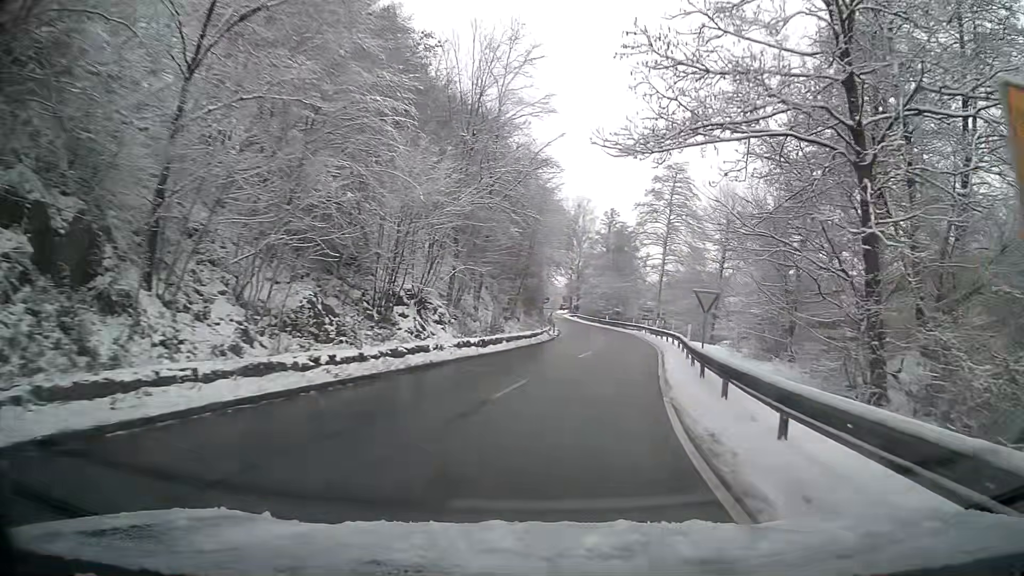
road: tertiary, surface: asphalt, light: Day
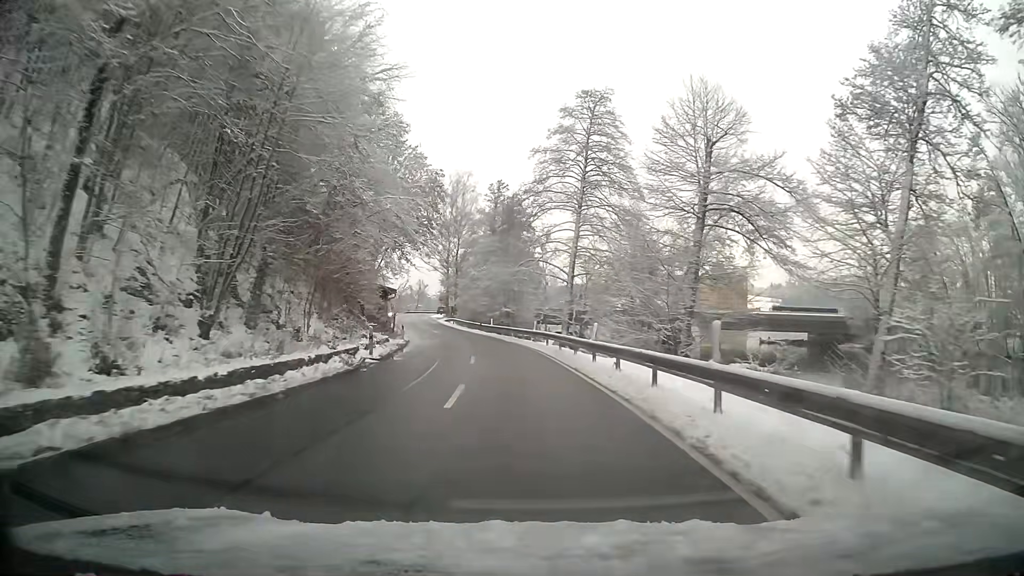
(+2.5, +26.2) m; +7°
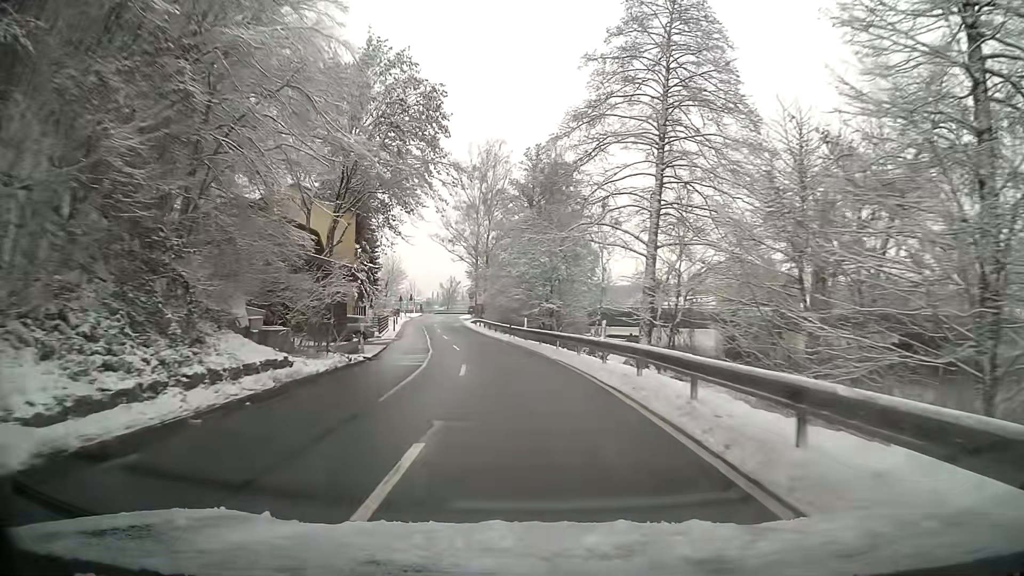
(-0.6, +18.9) m; -4°
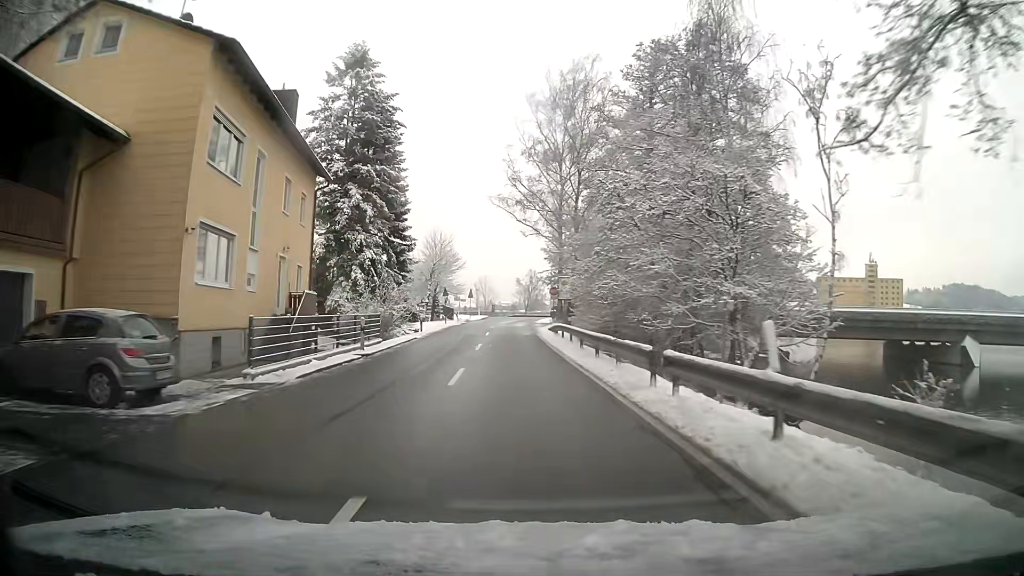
(-1.8, +27.5) m; -7°
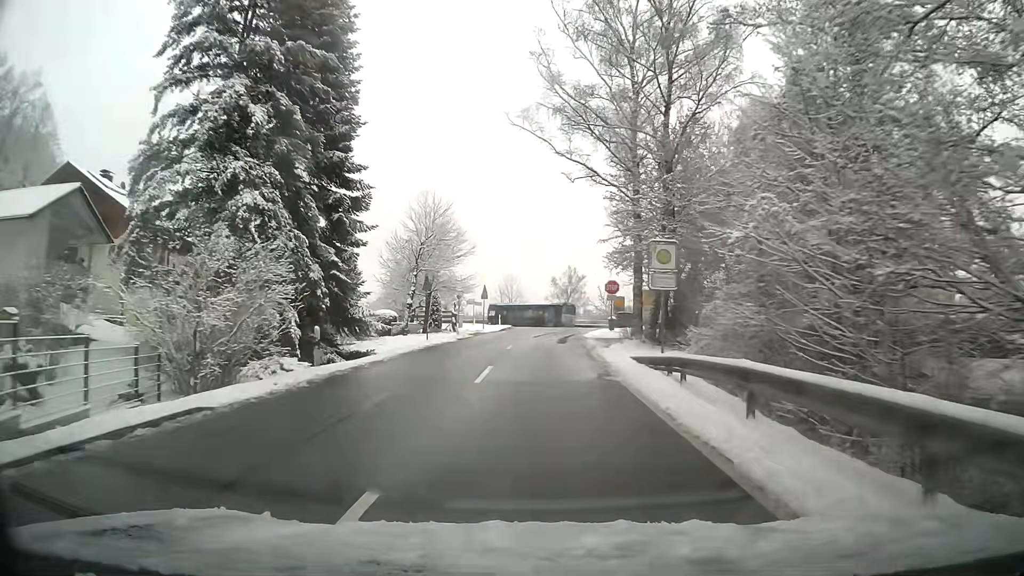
(-0.6, +23.8) m; -2°
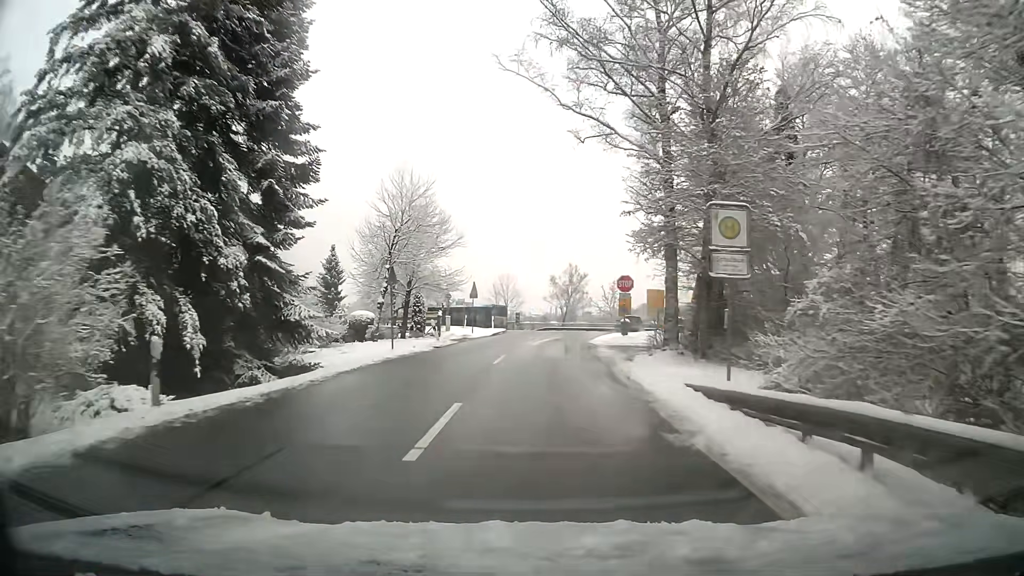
(0.0, +6.9) m; 0°
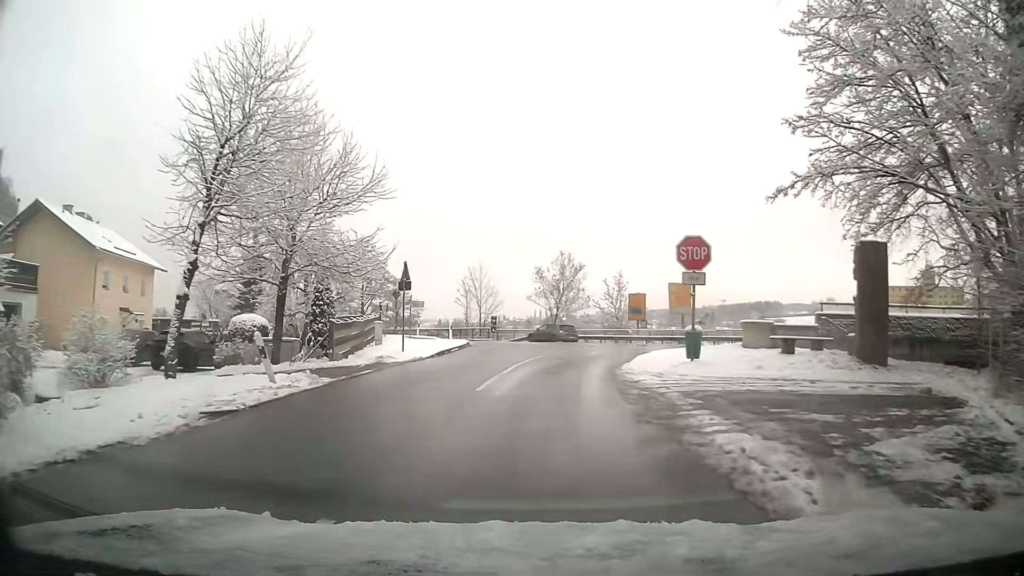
(+0.1, +17.9) m; +1°
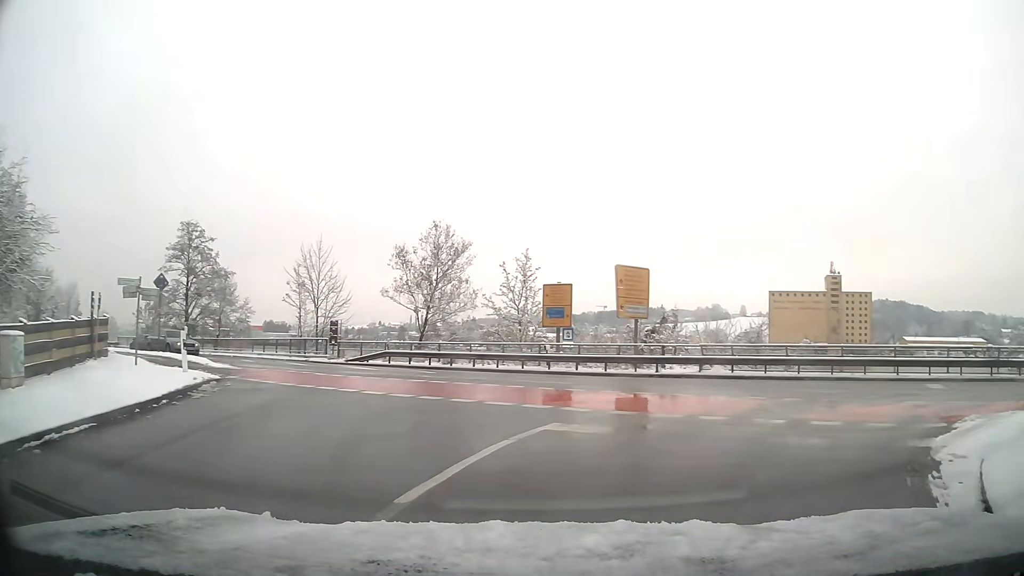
(+1.0, +19.7) m; +12°
(+3, +9) (+12, +11) (+22, +8) (+31, +4) (+40, 0) (+49, -4) (+58, -8) (+68, -12) (+77, -16) (+86, -19) m
